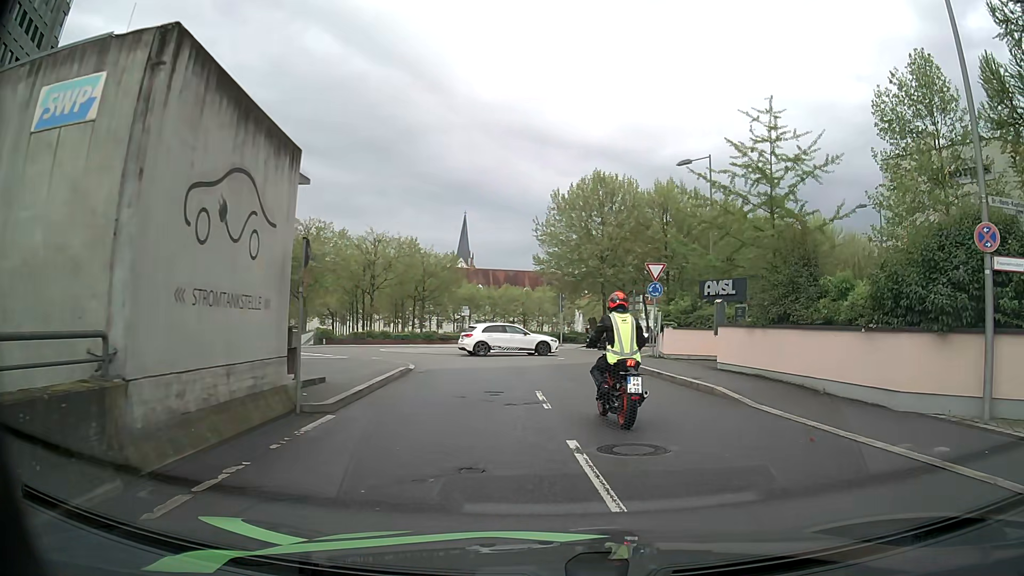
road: residential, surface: asphalt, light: Day
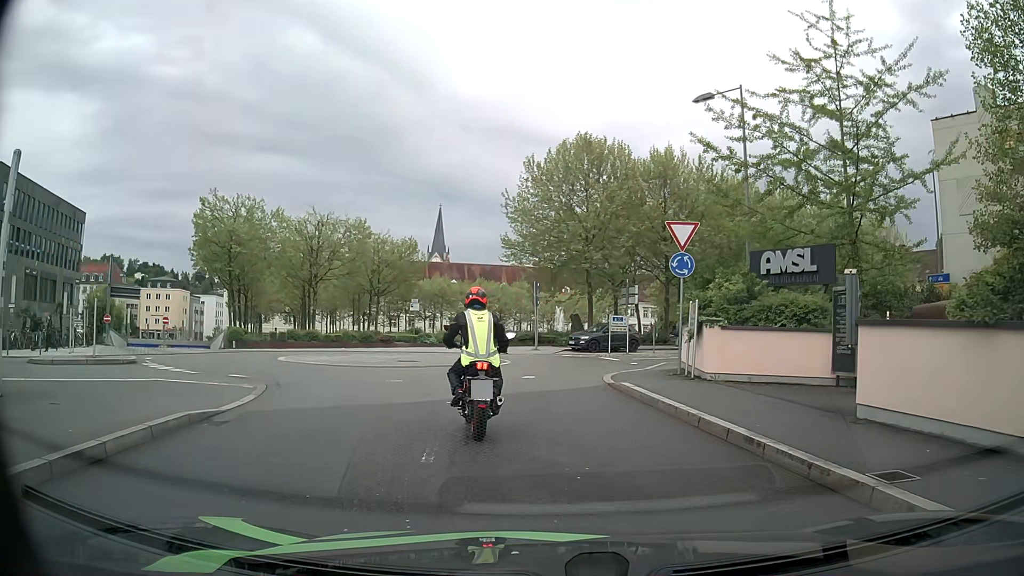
(+0.4, +10.2) m; 0°
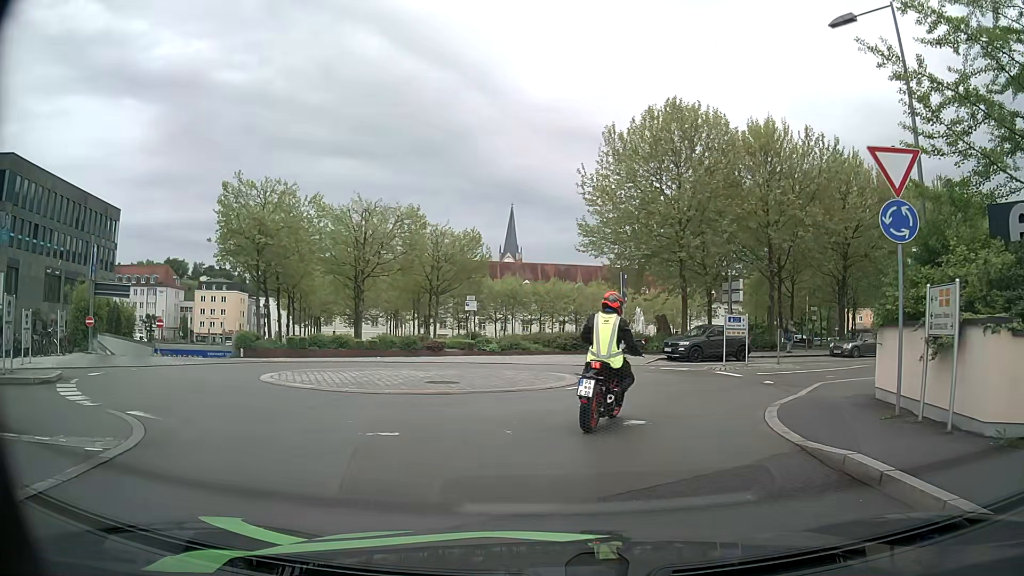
(-0.2, +7.5) m; -5°
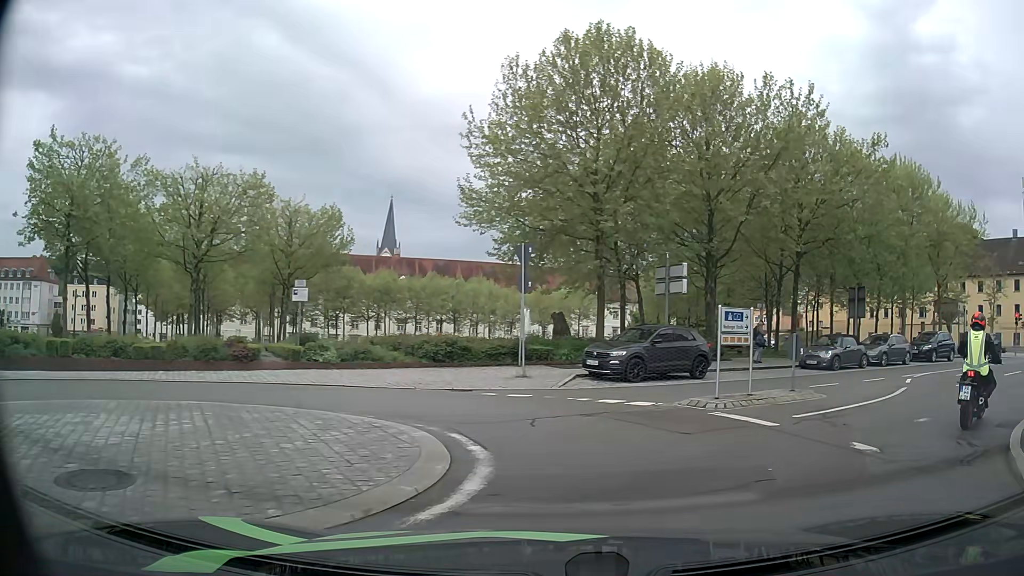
(+0.1, +10.0) m; +10°
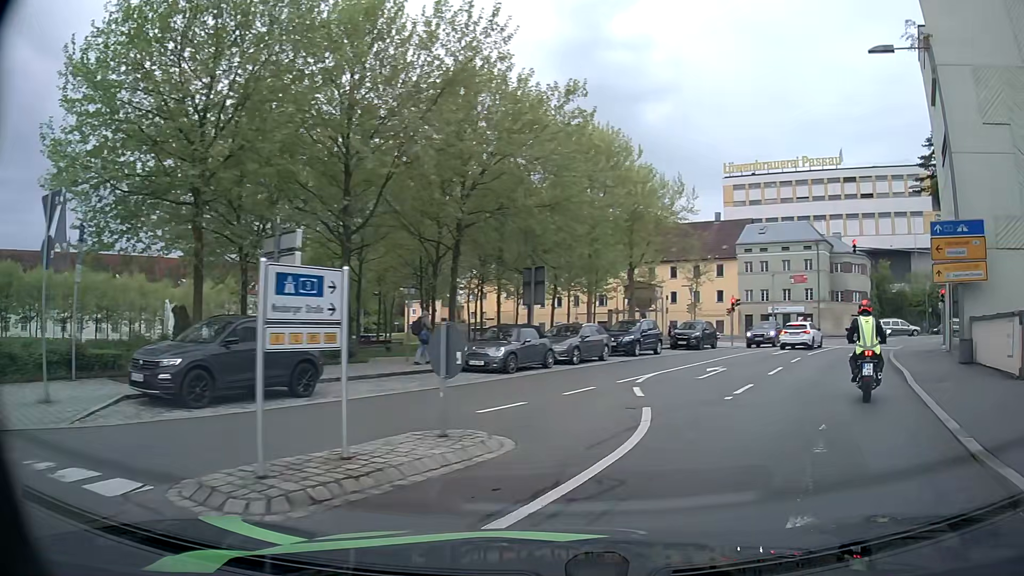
(+1.9, +7.0) m; +28°
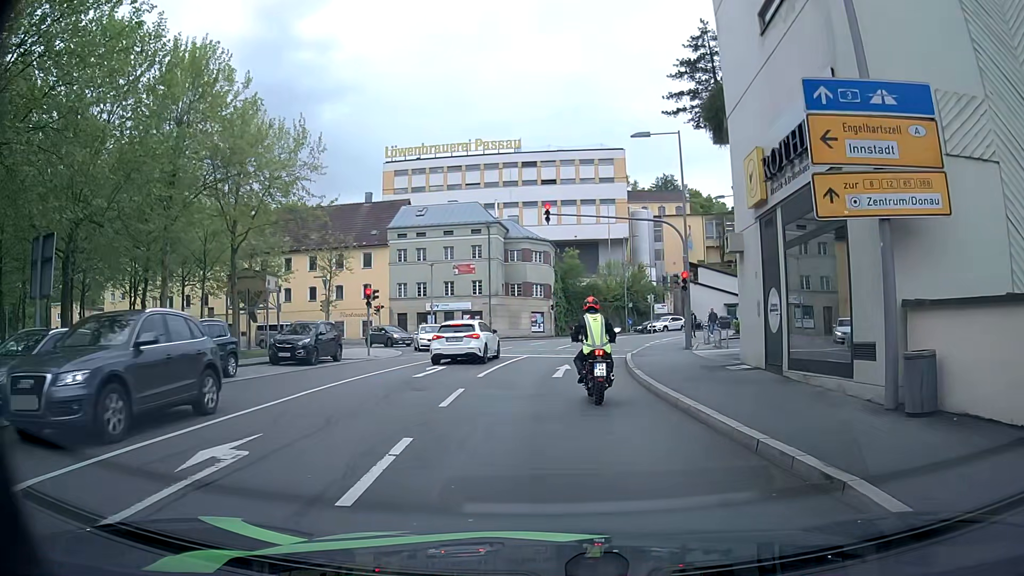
(+4.1, +12.3) m; +29°
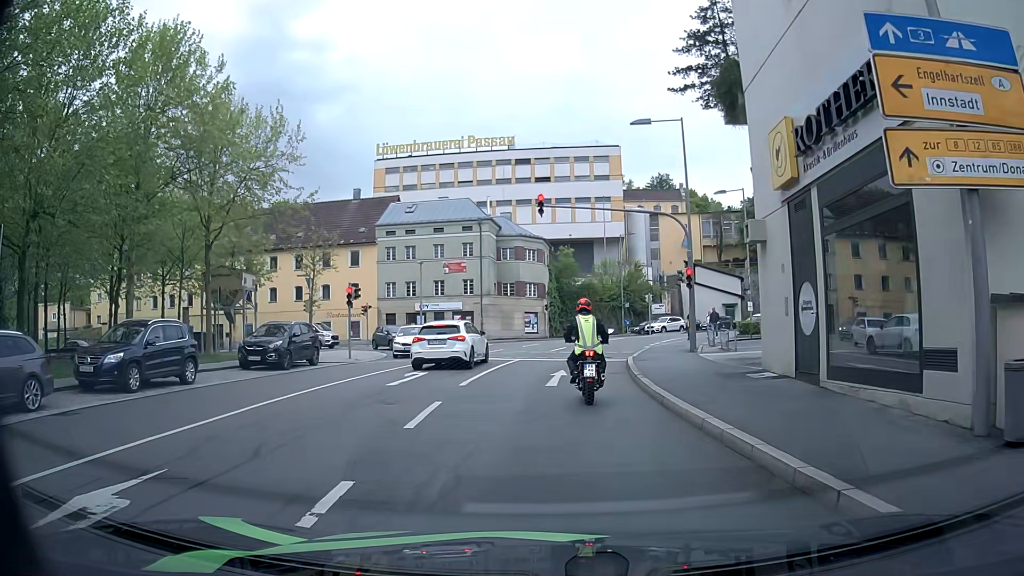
(0.0, +2.2) m; 0°
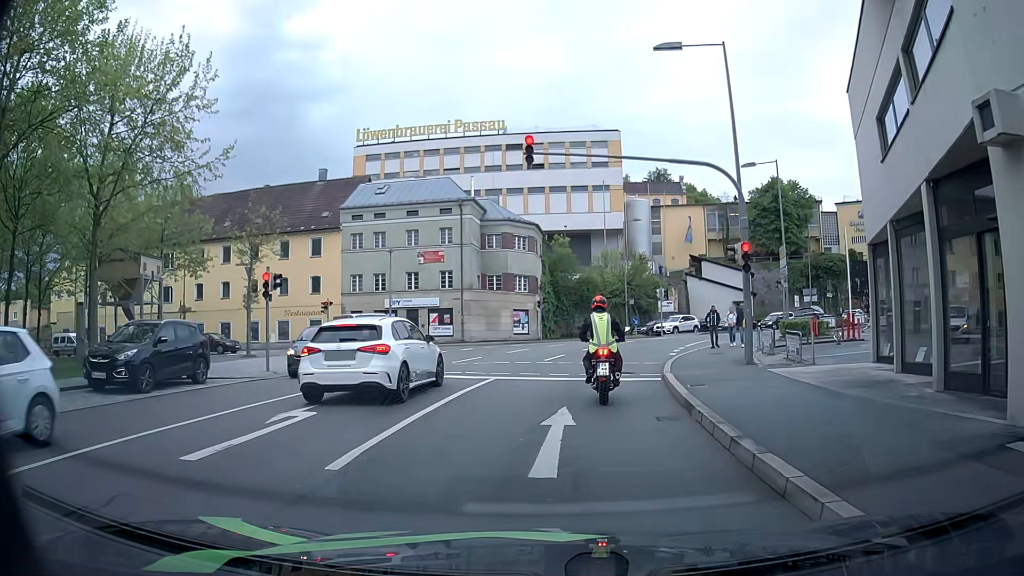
(0.0, +8.6) m; -1°
